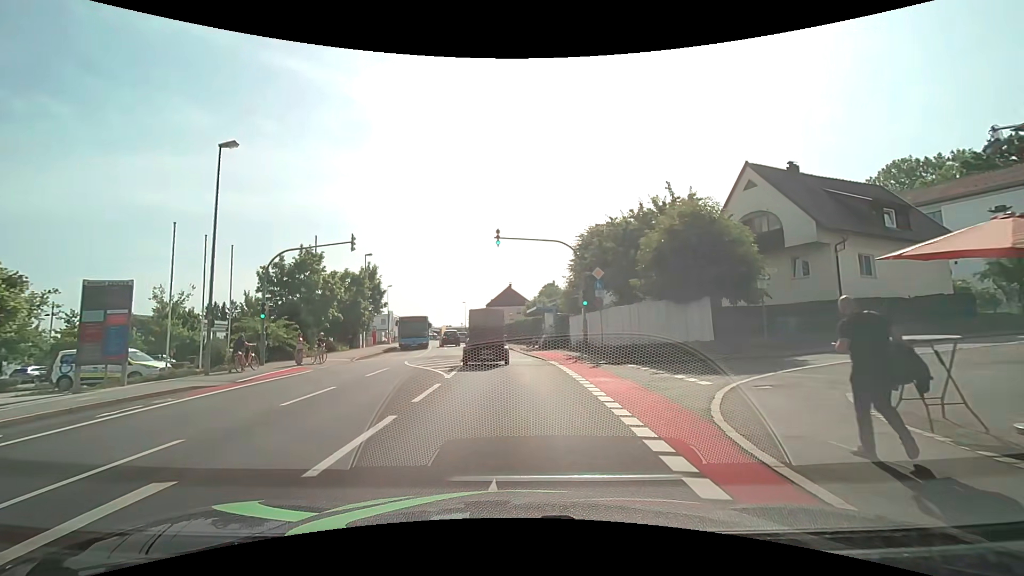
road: tertiary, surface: asphalt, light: Day
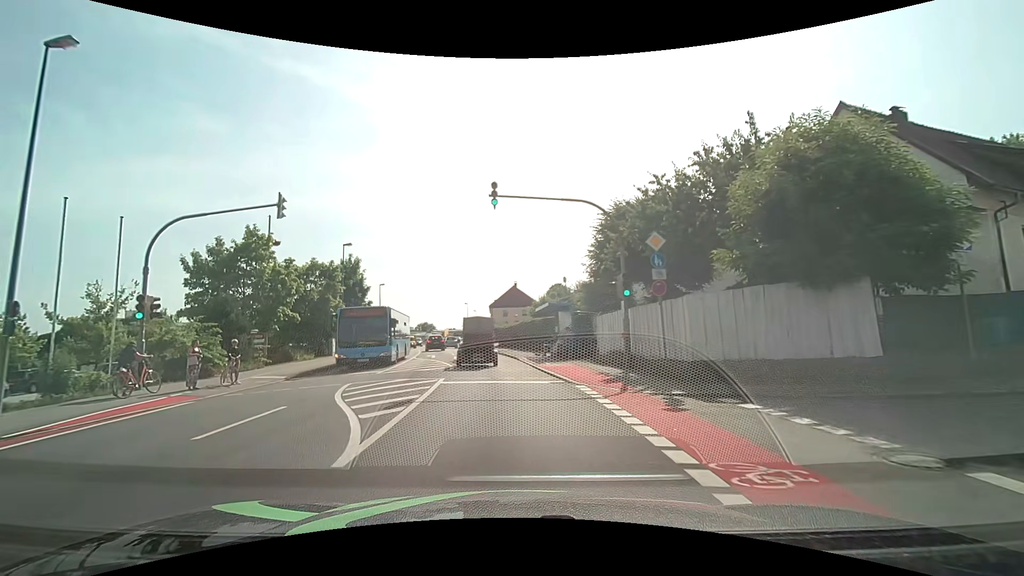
(+0.1, +8.7) m; 0°
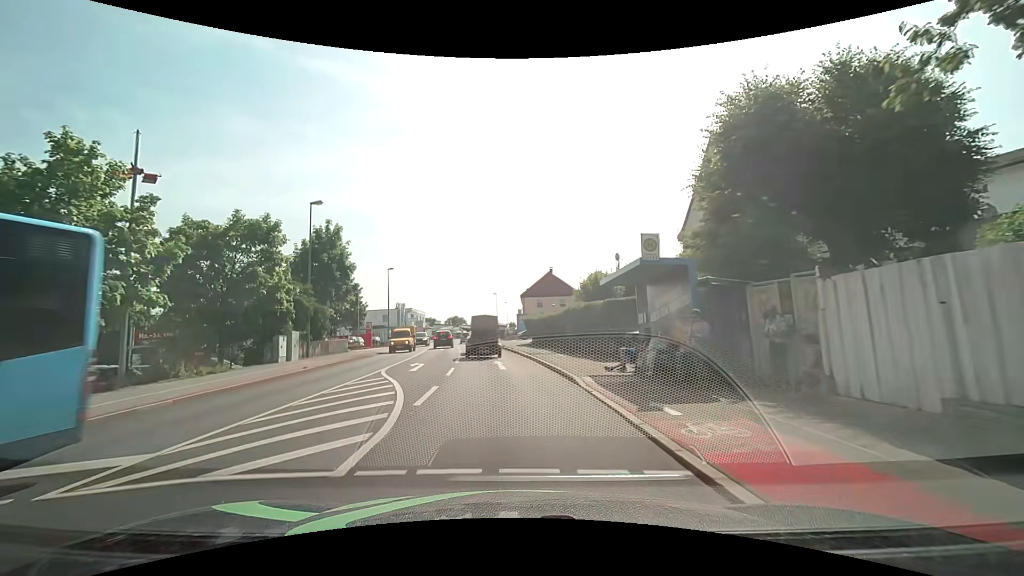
(-0.4, +14.7) m; -3°
(0, +10) (-1, +20) (-2, +30) (-3, +40) (-5, +50) (-6, +60) (-7, +70) (-8, +79) (-9, +89) (-10, +99) m
